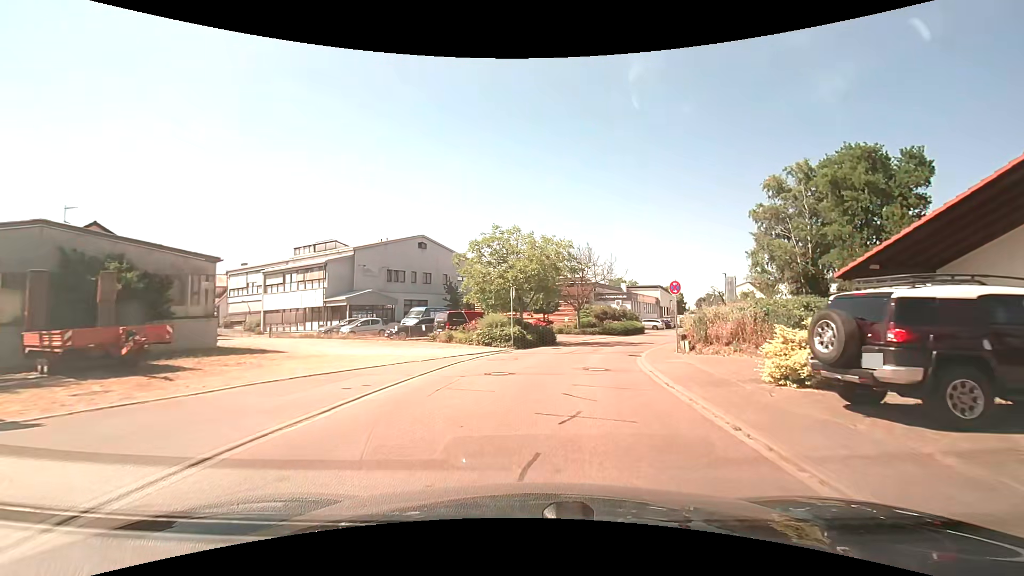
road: residential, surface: asphalt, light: Day
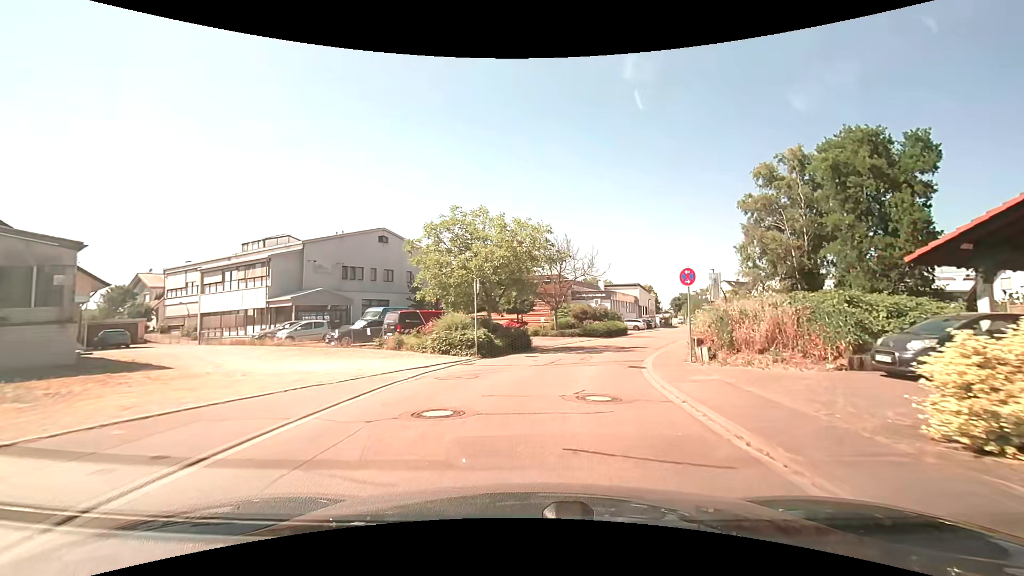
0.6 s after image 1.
(+0.2, +5.3) m; +3°
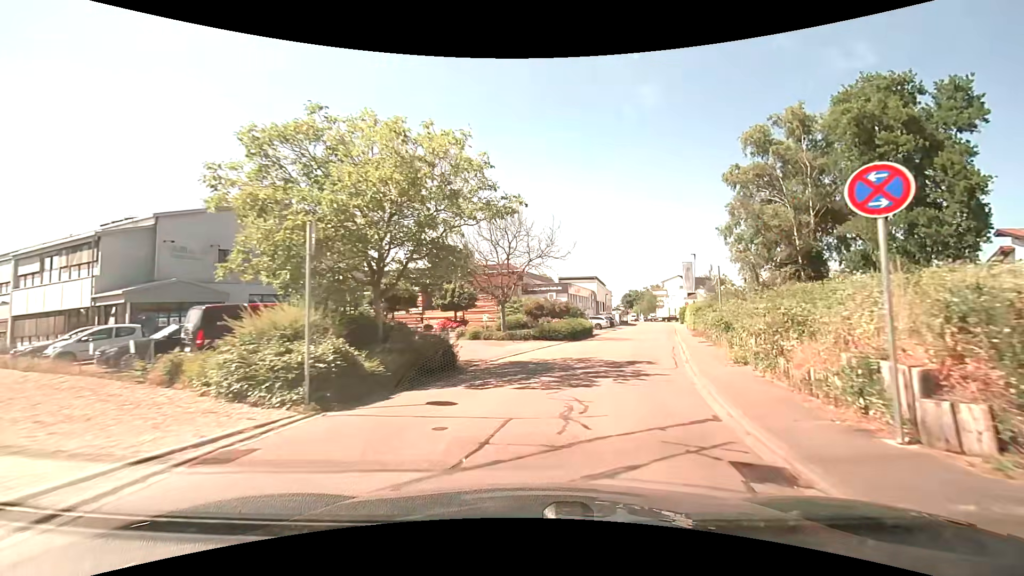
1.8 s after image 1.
(+0.5, +10.9) m; +6°
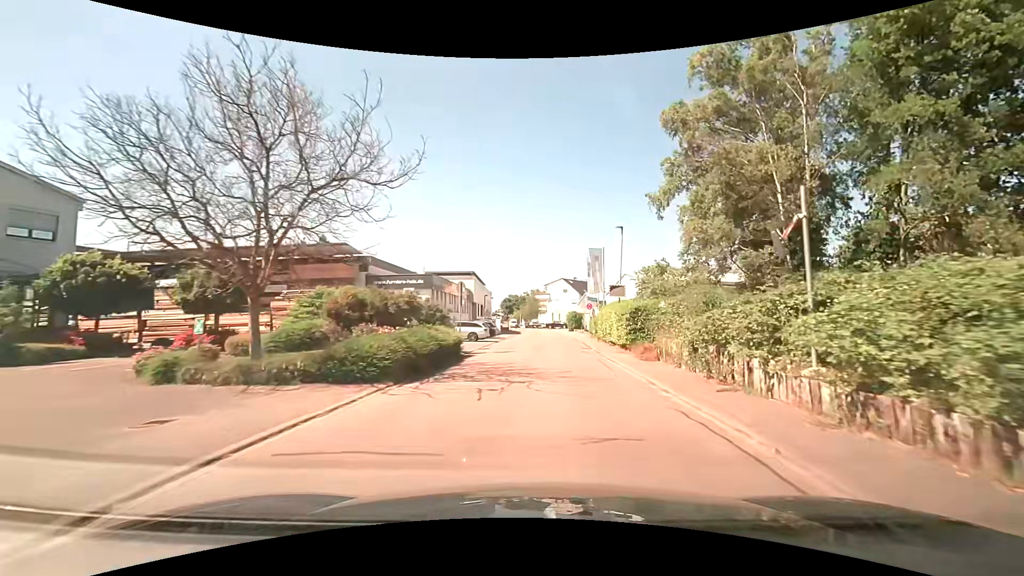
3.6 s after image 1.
(+2.1, +16.9) m; +13°
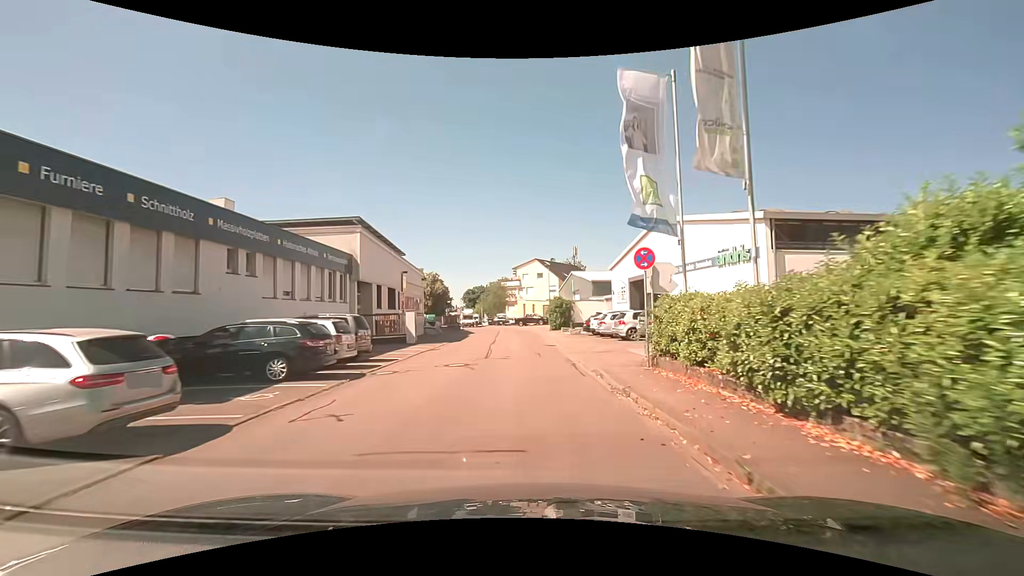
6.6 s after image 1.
(+1.8, +31.0) m; +4°
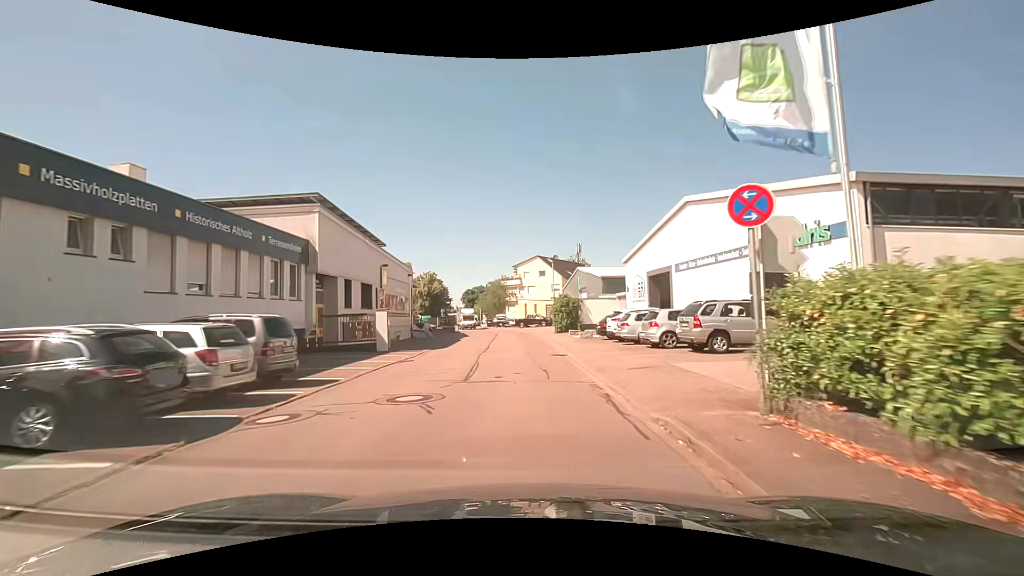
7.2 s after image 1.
(0.0, +5.8) m; -1°
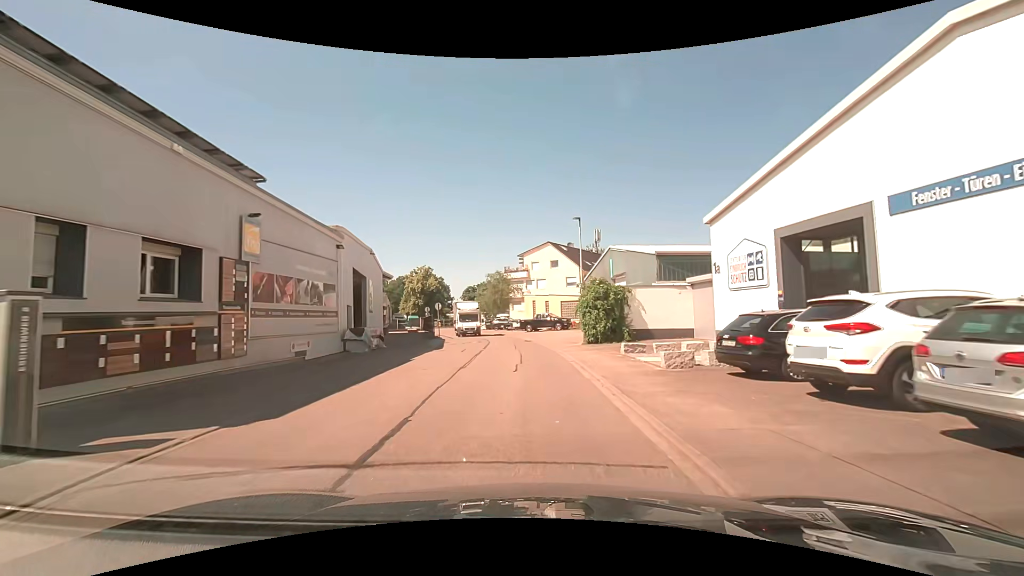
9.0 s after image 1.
(-0.1, +17.2) m; -1°
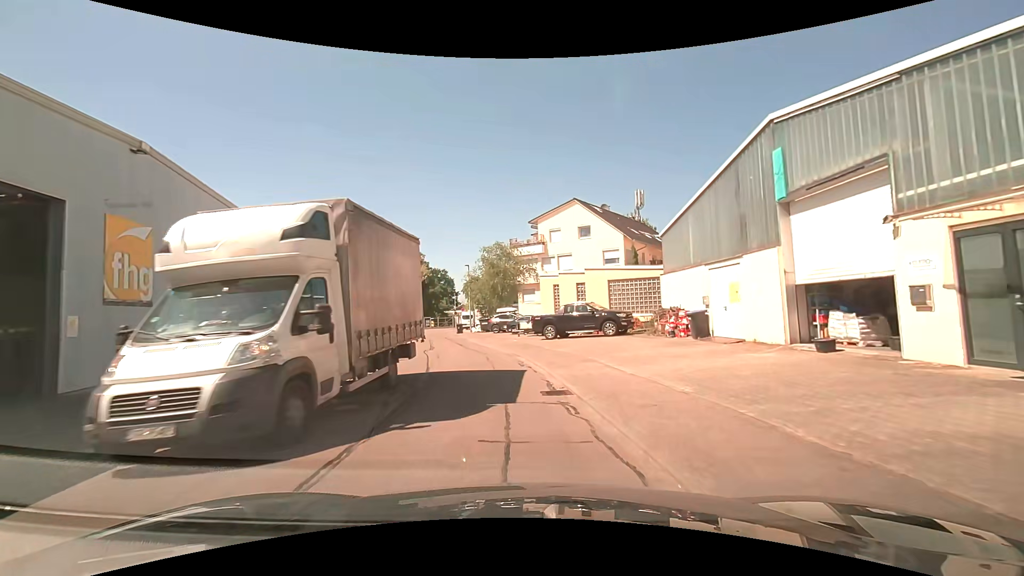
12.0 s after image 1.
(-0.1, +24.3) m; -2°
